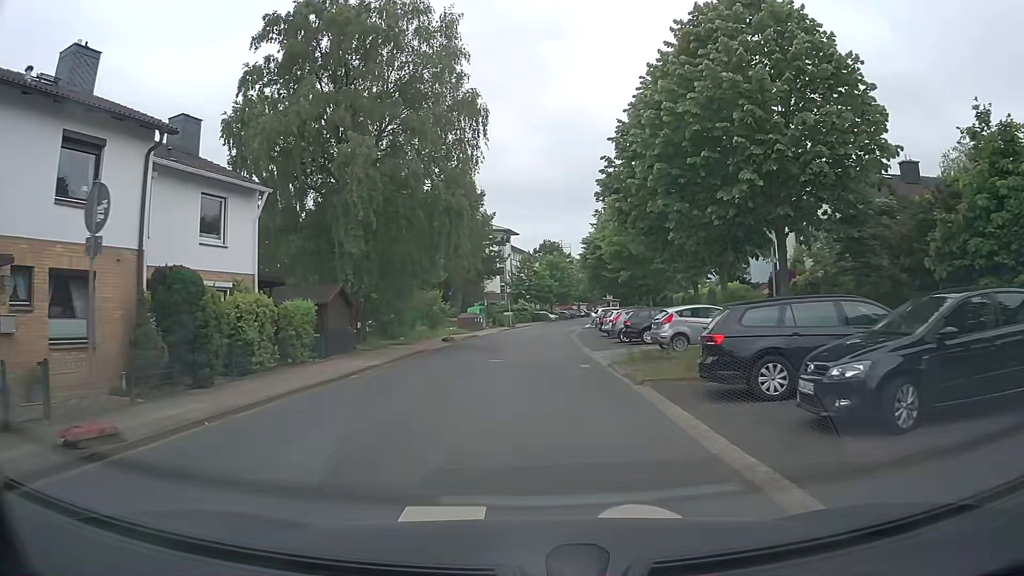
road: residential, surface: asphalt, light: Day
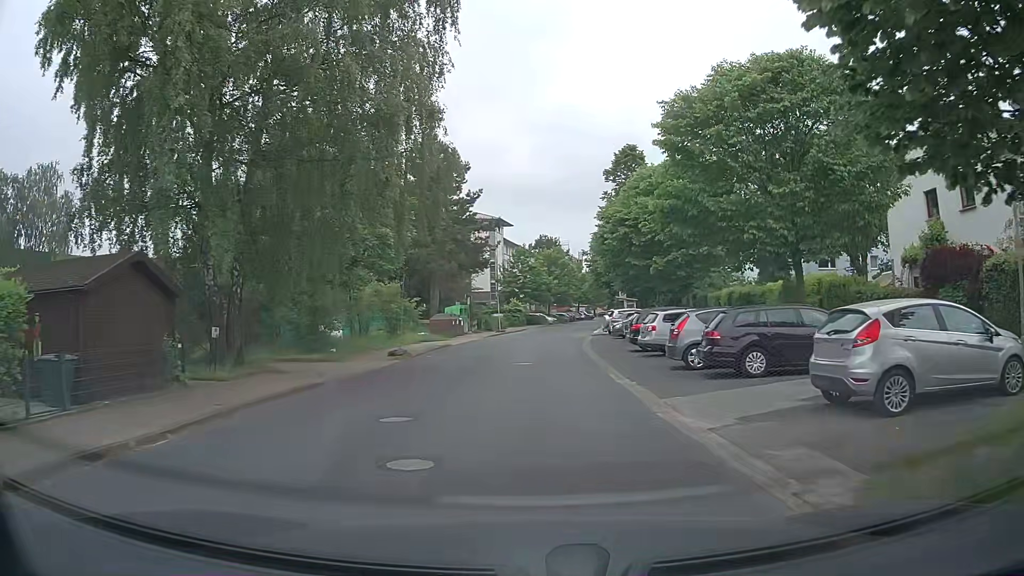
(-0.1, +13.5) m; +1°
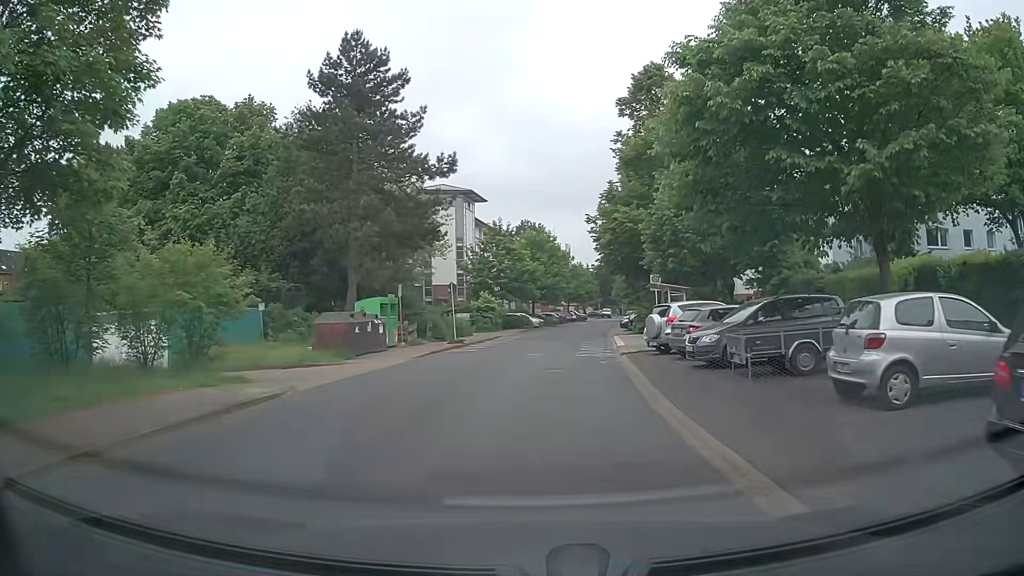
(+0.1, +21.9) m; 0°
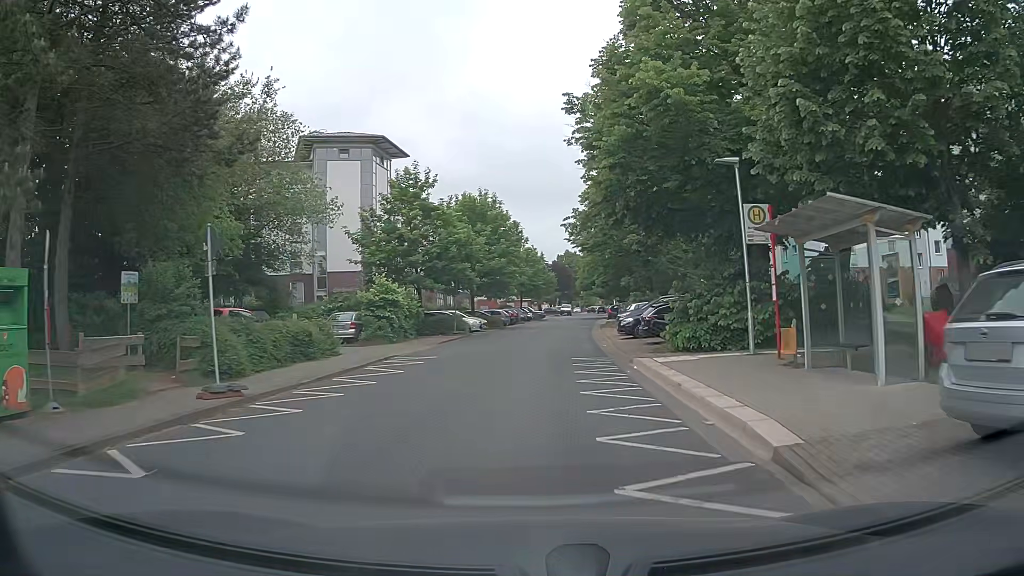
(+1.4, +22.1) m; +6°
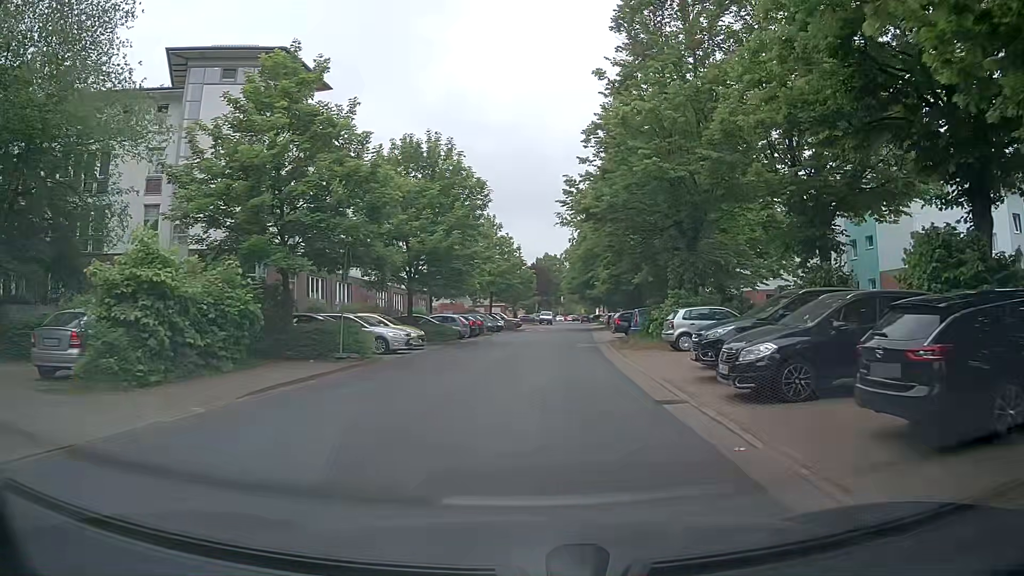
(+0.3, +18.5) m; +2°
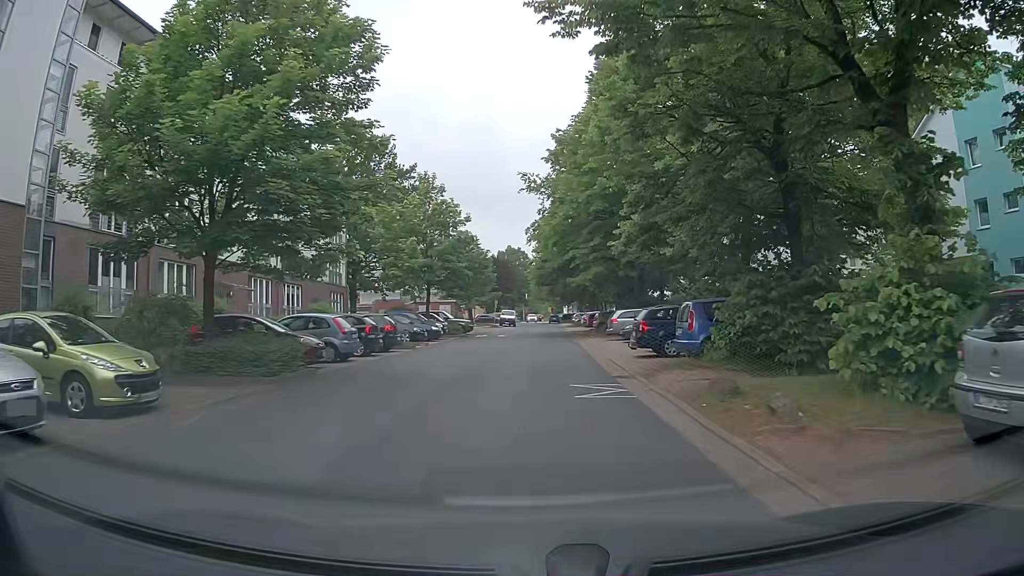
(+0.7, +18.7) m; +2°
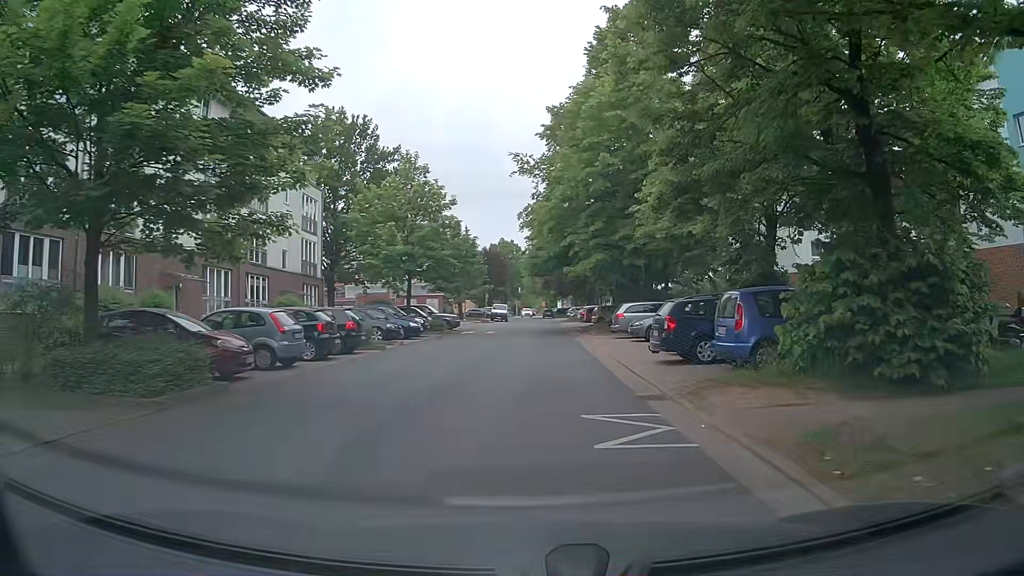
(+0.1, +4.5) m; +1°
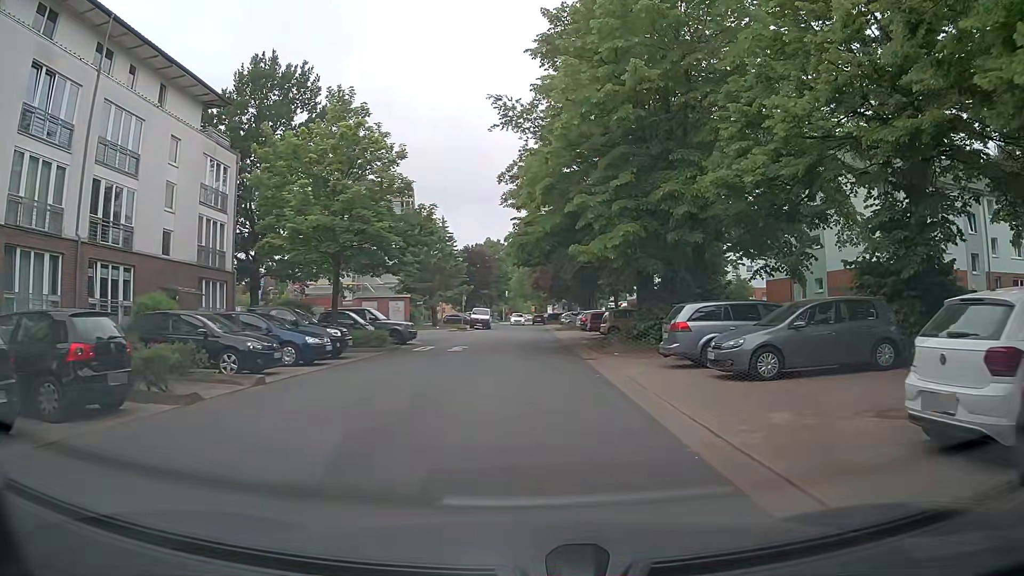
(+0.1, +13.1) m; +2°
